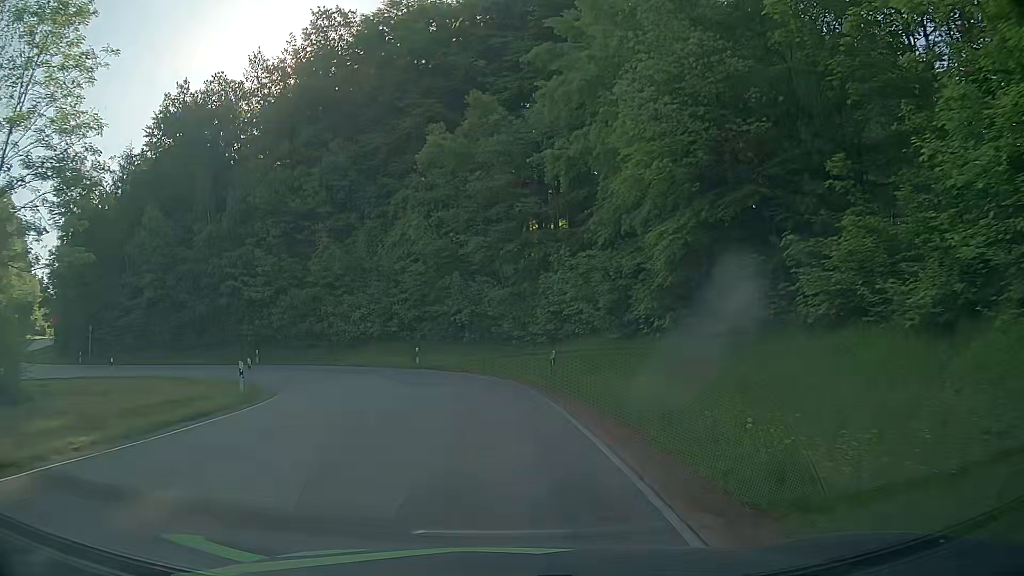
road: tertiary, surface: asphalt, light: Day
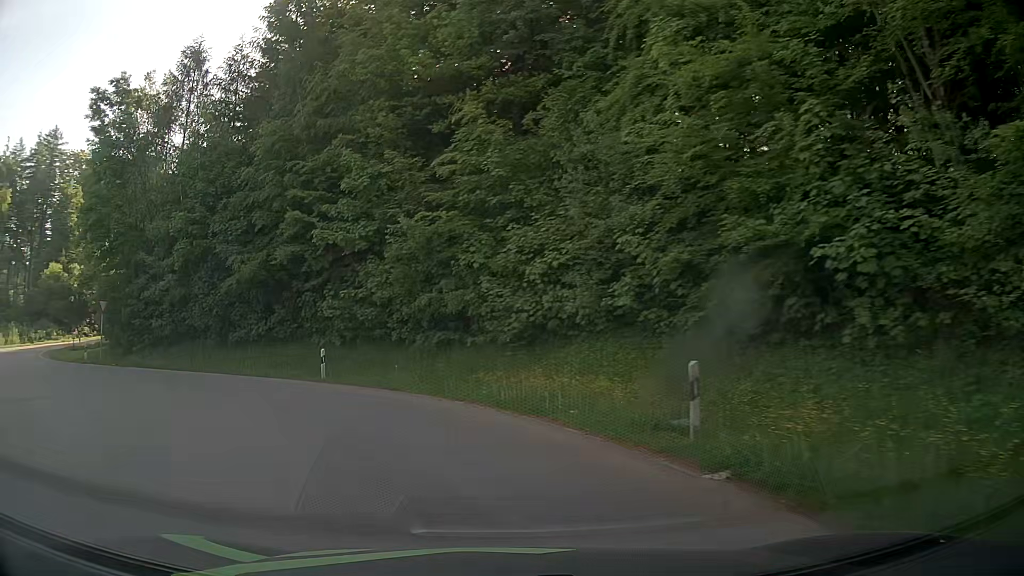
(-3.0, +26.8) m; -21°
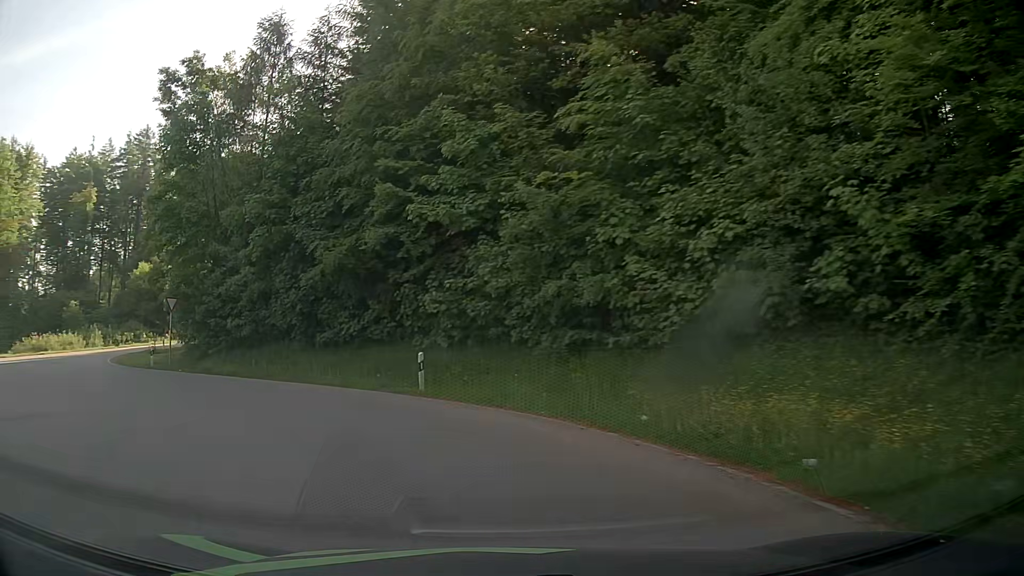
(-0.4, +4.9) m; -9°
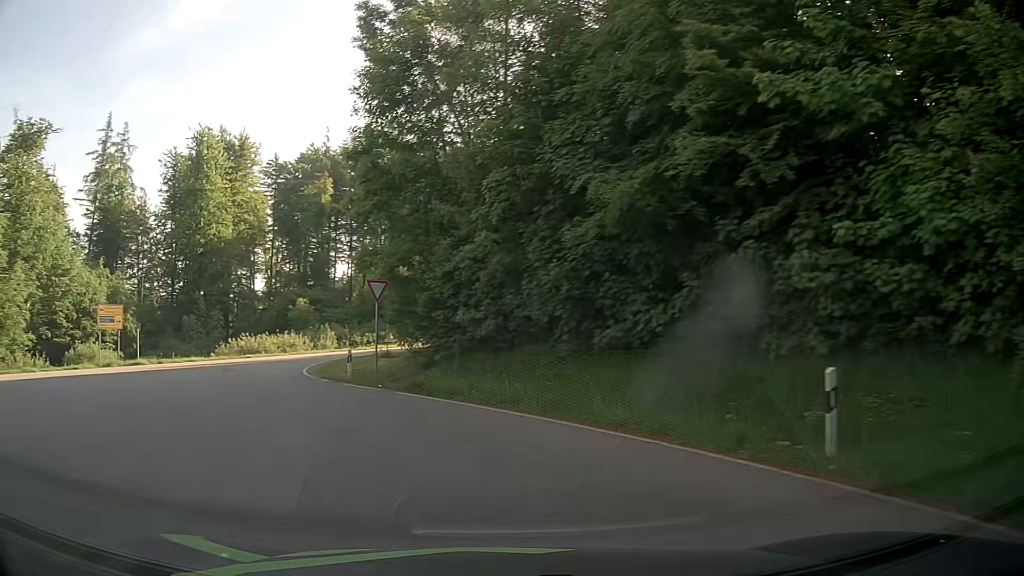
(-2.0, +9.8) m; -24°
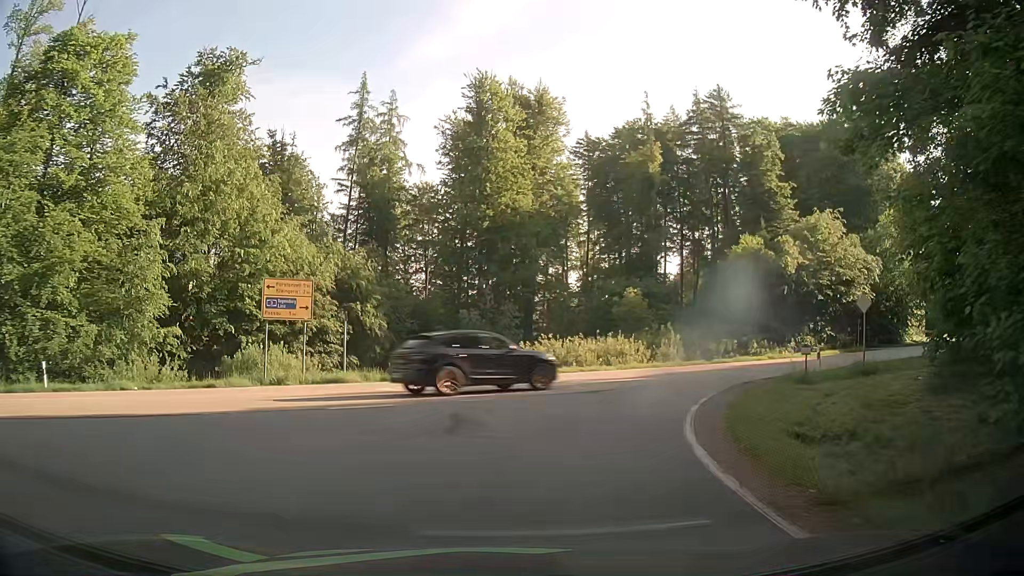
(-6.2, +18.2) m; -29°
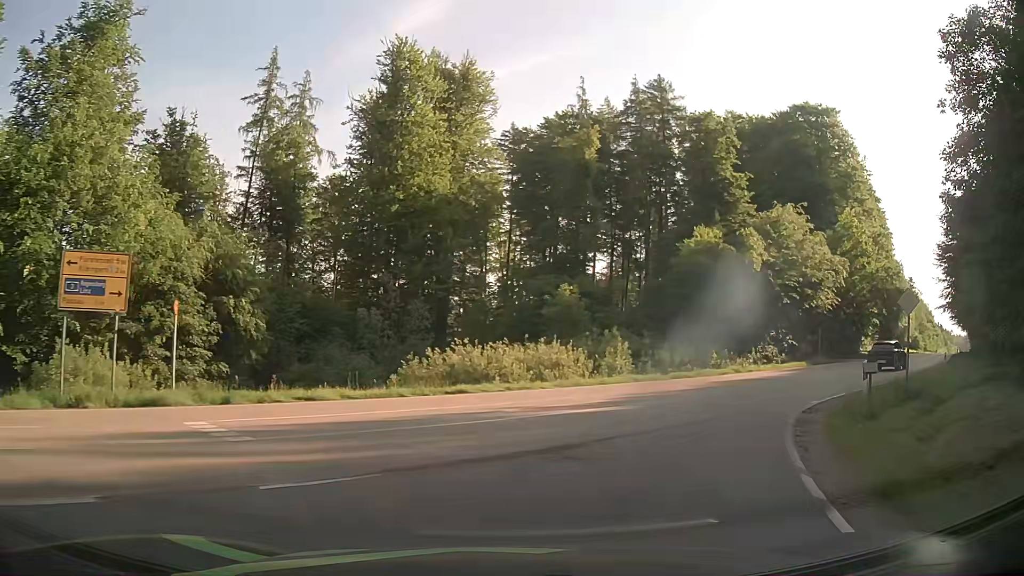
(+0.3, +8.5) m; +7°
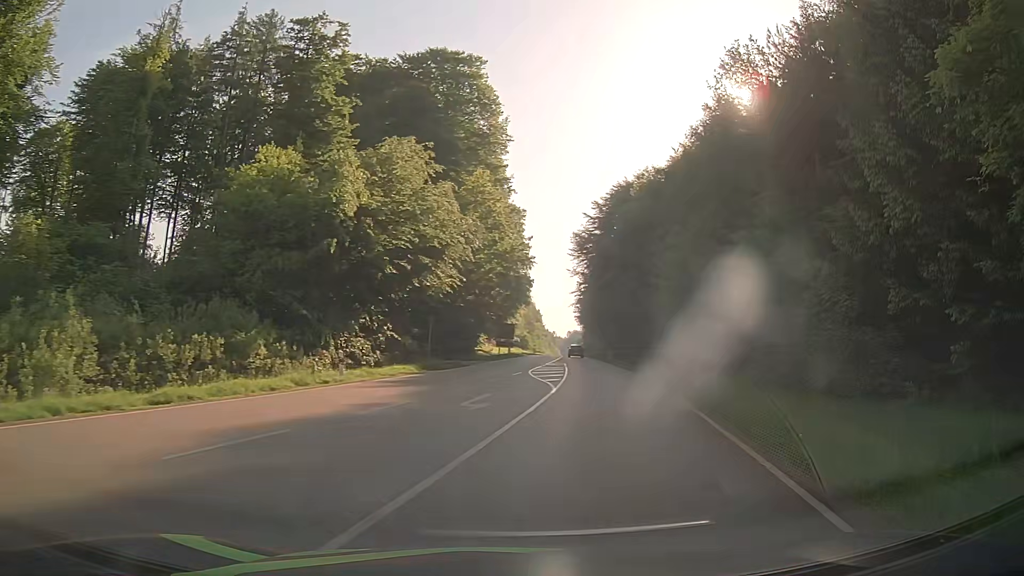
(+5.3, +17.1) m; +35°
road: secondary
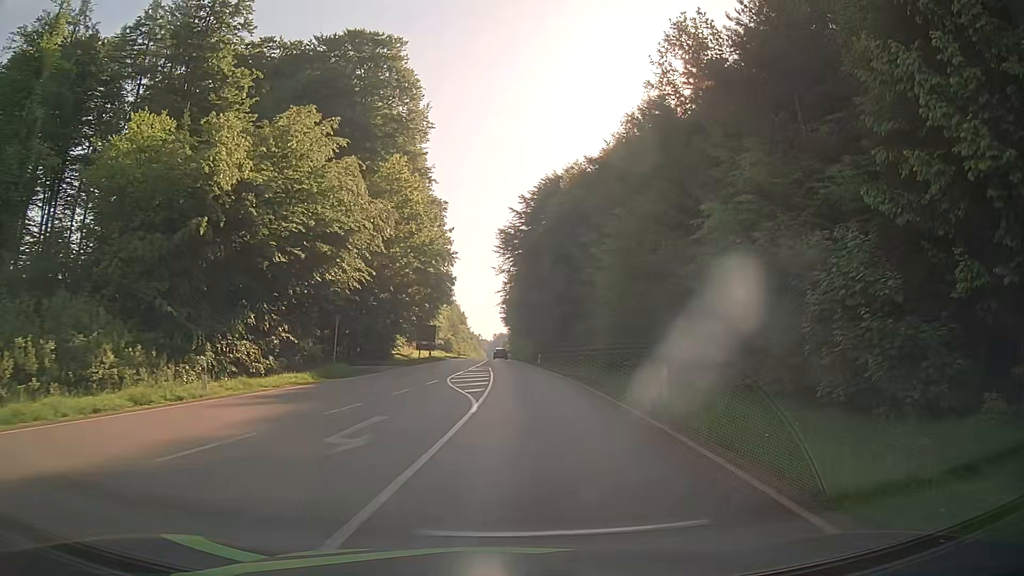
(+0.4, +5.6) m; +7°
(0, +10) (+1, +20) (+1, +30) (+1, +40) (+1, +50) (0, +60) (0, +70) (0, +80) (0, +90) (0, +100) m
